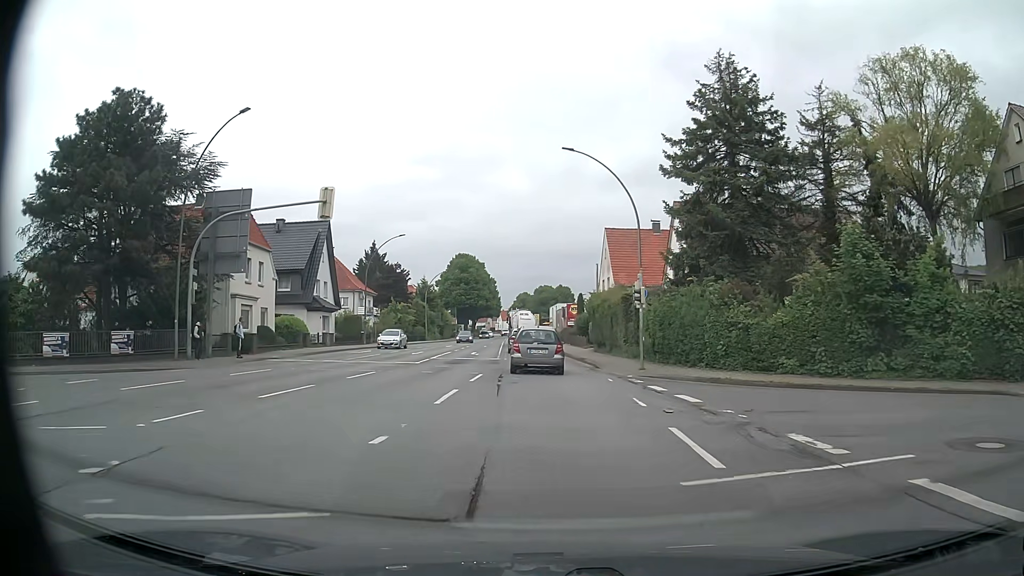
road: primary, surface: asphalt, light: Day
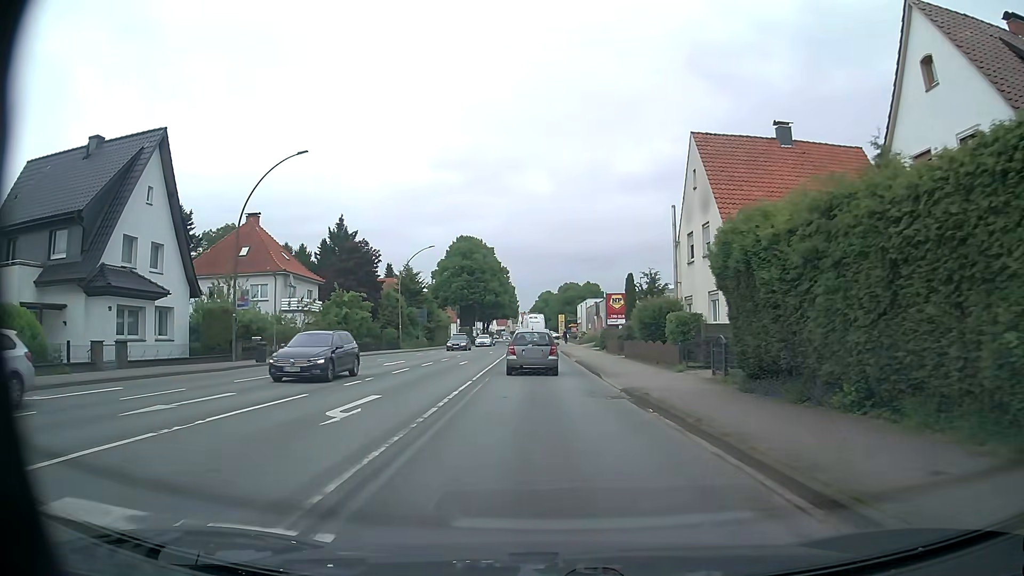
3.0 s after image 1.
(-0.6, +30.5) m; -2°
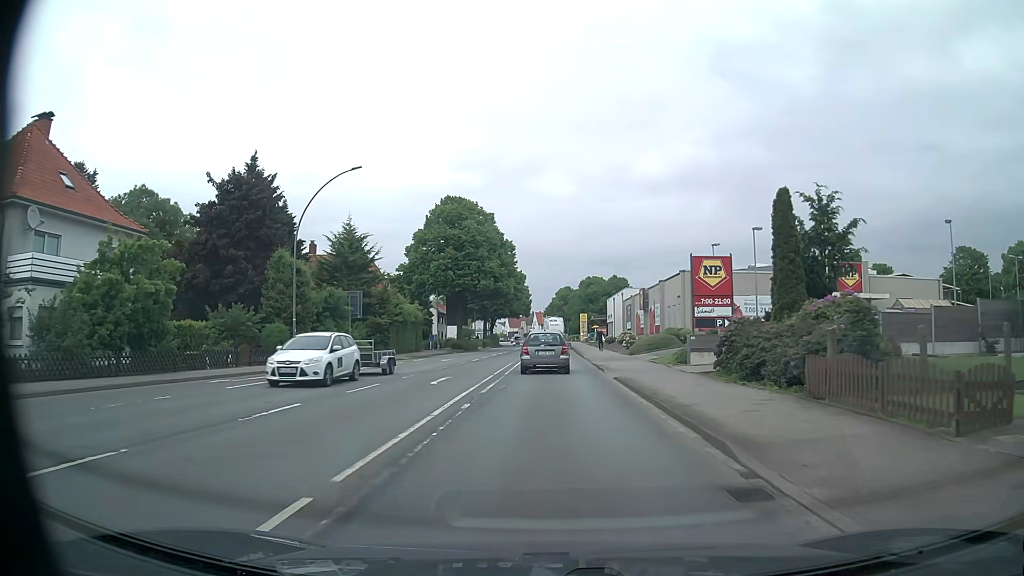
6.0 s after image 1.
(-0.6, +32.2) m; -1°
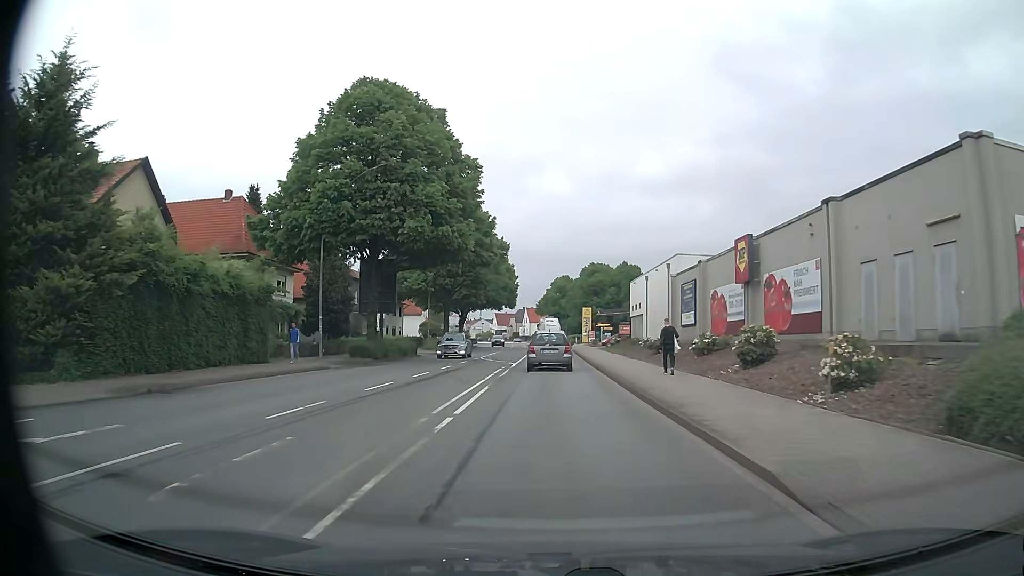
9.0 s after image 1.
(+0.1, +35.5) m; +1°
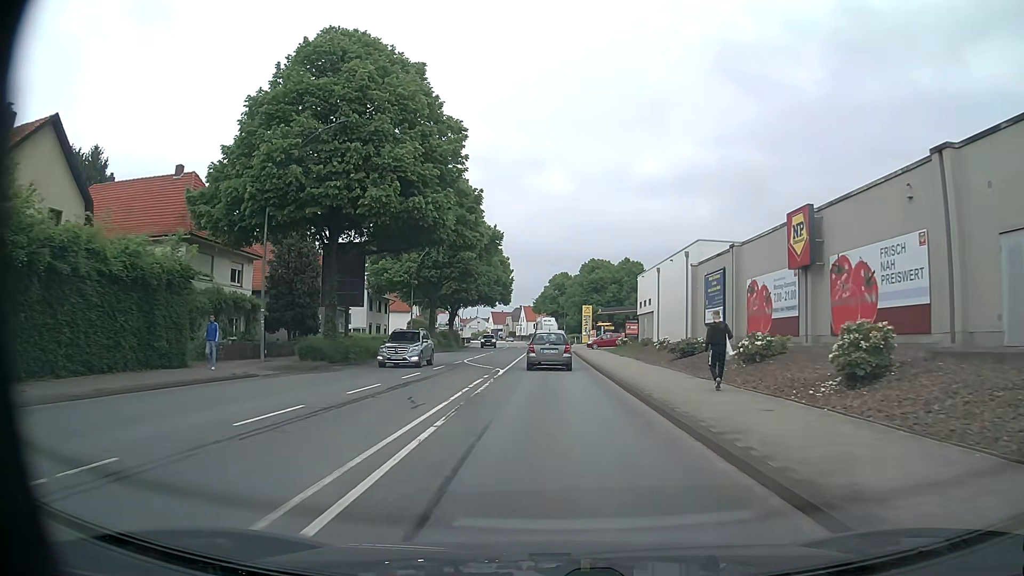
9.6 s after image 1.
(0.0, +7.3) m; 0°
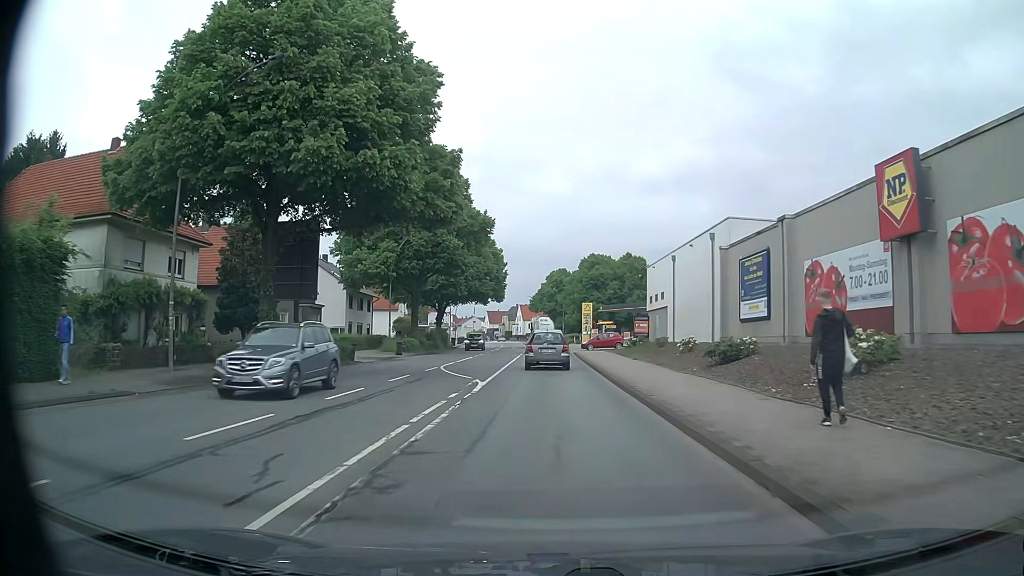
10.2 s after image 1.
(0.0, +7.4) m; 0°
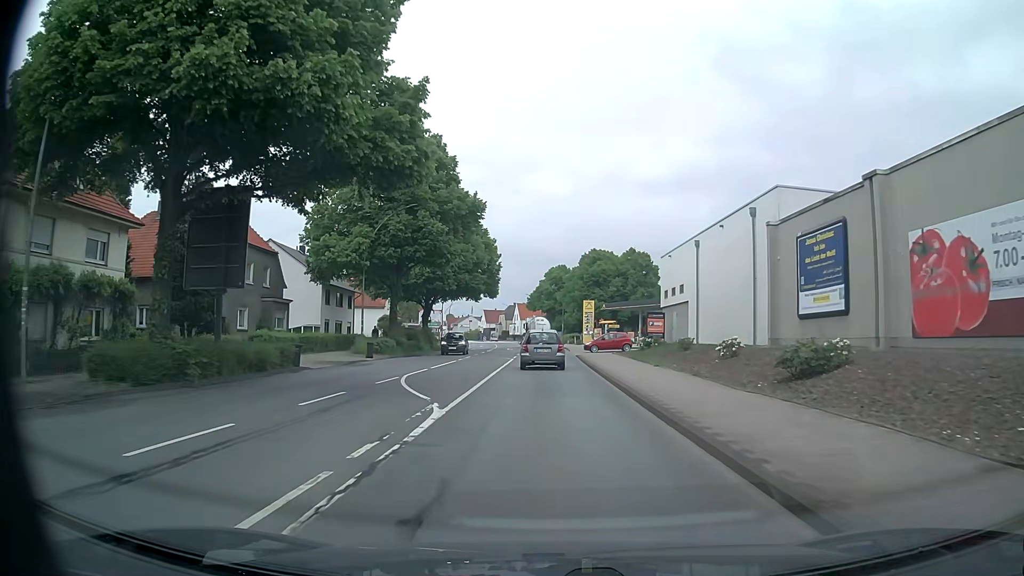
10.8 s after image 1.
(+0.1, +7.4) m; 0°
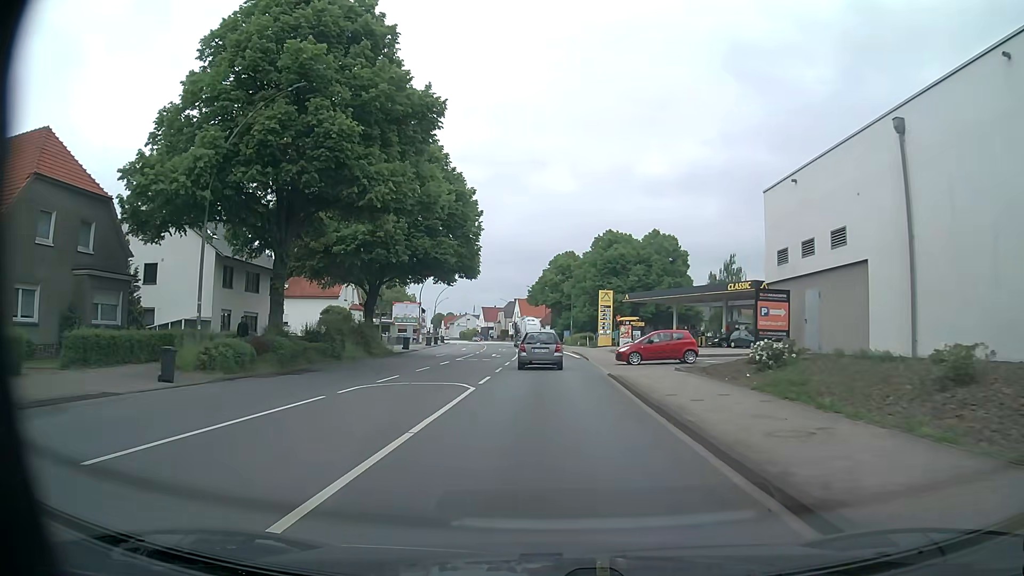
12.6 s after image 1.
(0.0, +22.5) m; 0°
(0, +10) (0, +20) (0, +30) (0, +40) (0, +50) (-1, +60) (-1, +70) (-2, +80) (-3, +90) (-4, +100) m
